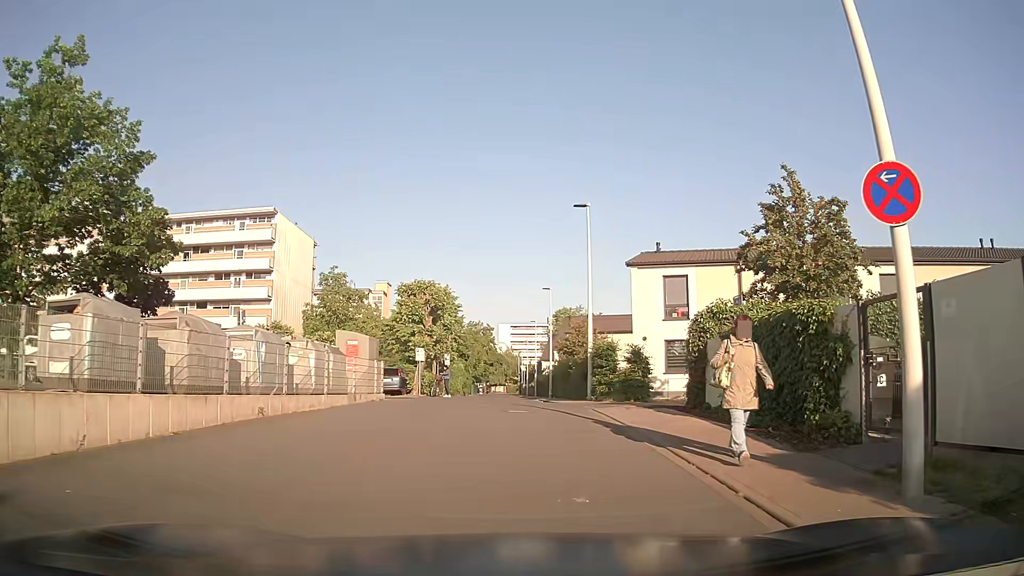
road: residential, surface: asphalt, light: Day
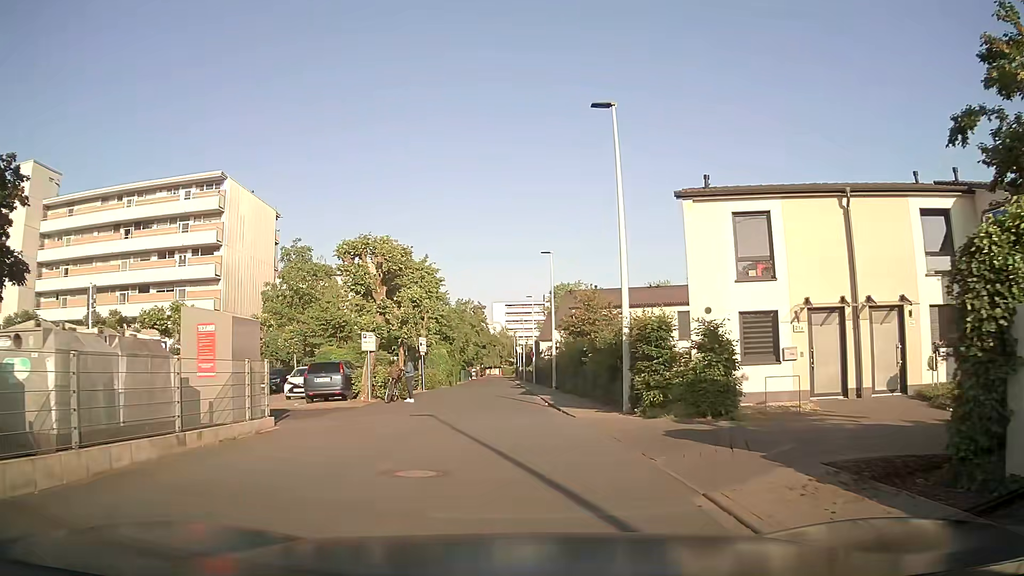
(0.0, +10.5) m; 0°
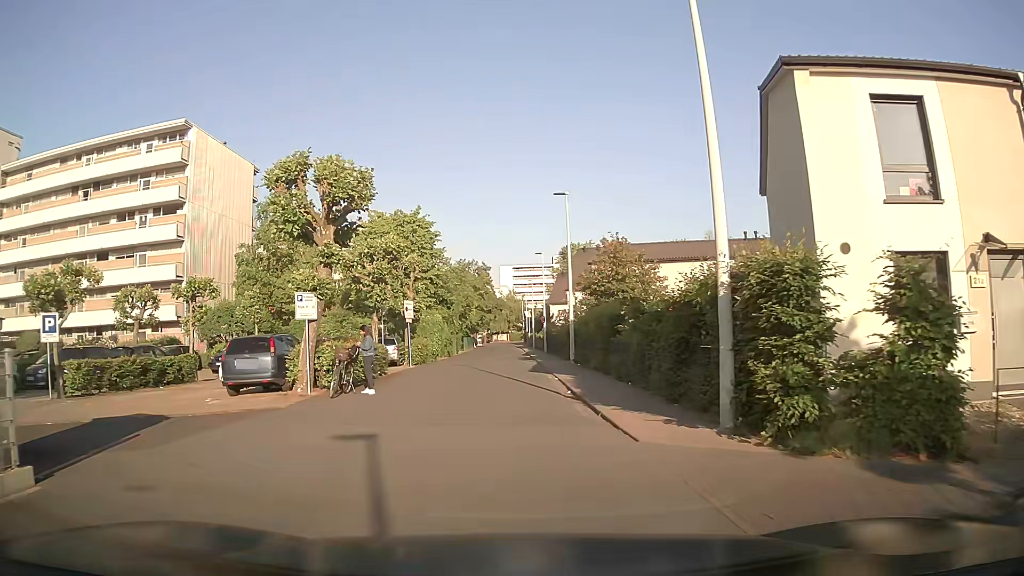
(0.0, +7.6) m; 0°
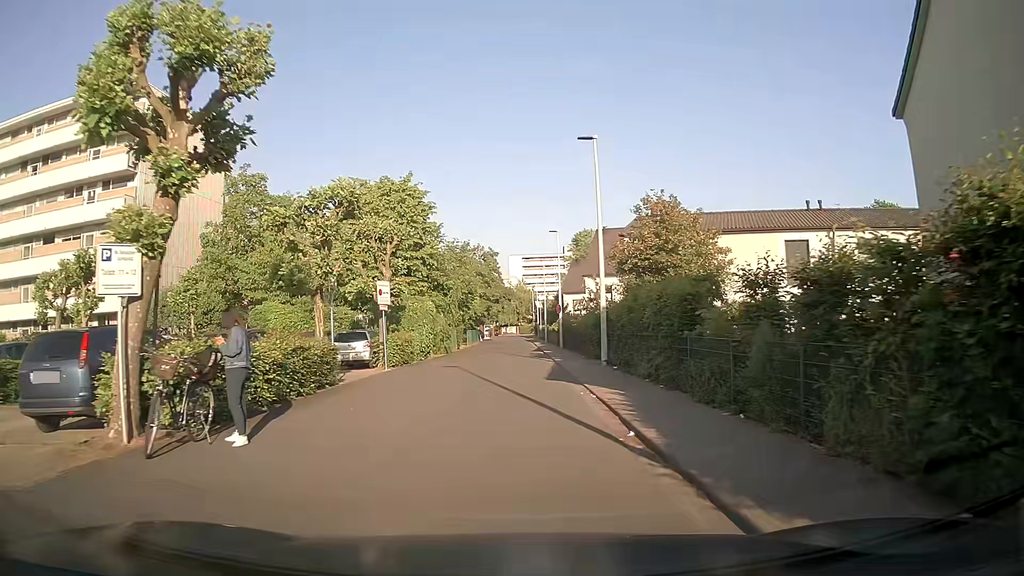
(-0.2, +8.3) m; -1°
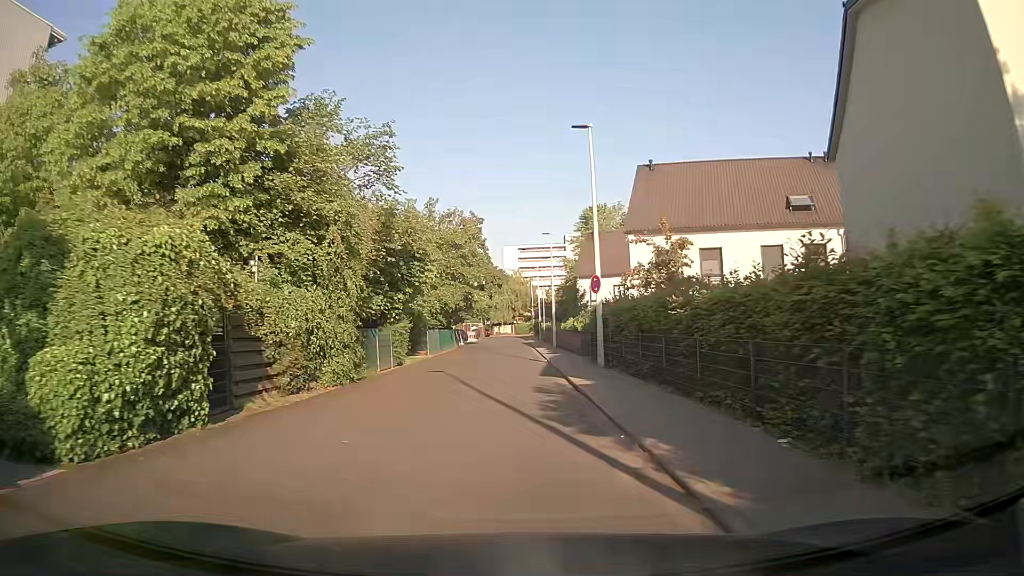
(+0.1, +24.3) m; 0°
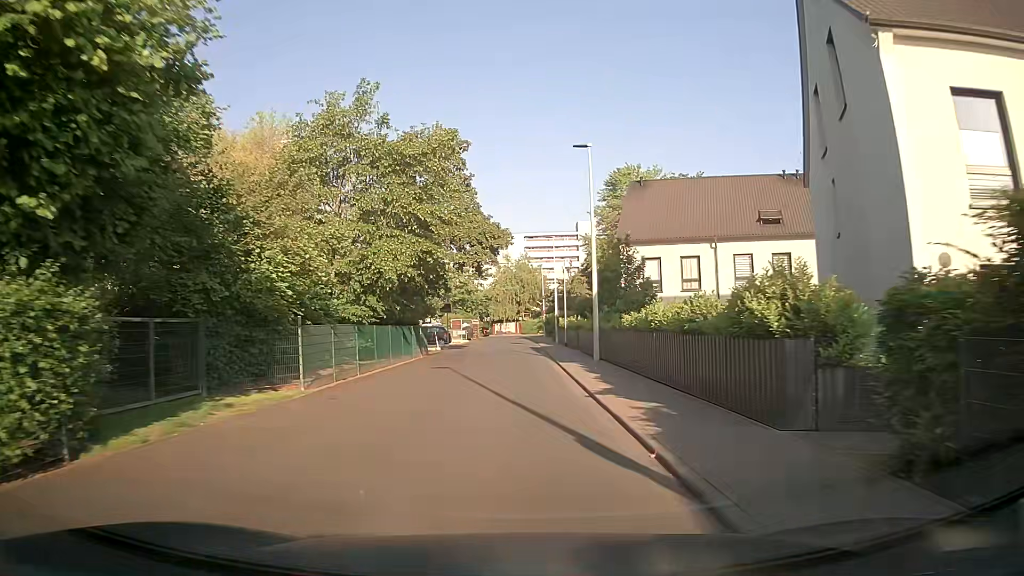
(+0.3, +22.8) m; +1°
